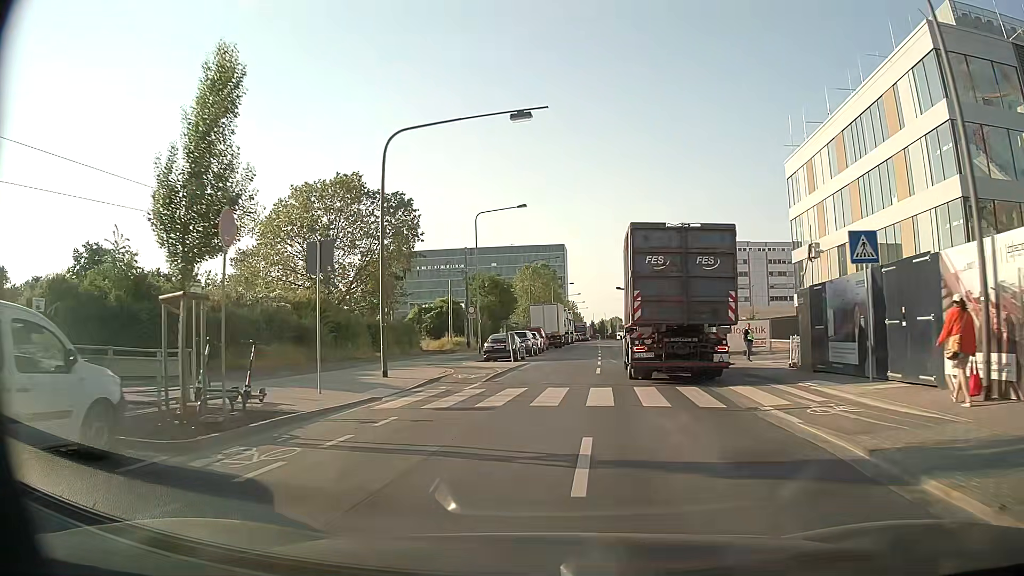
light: Day
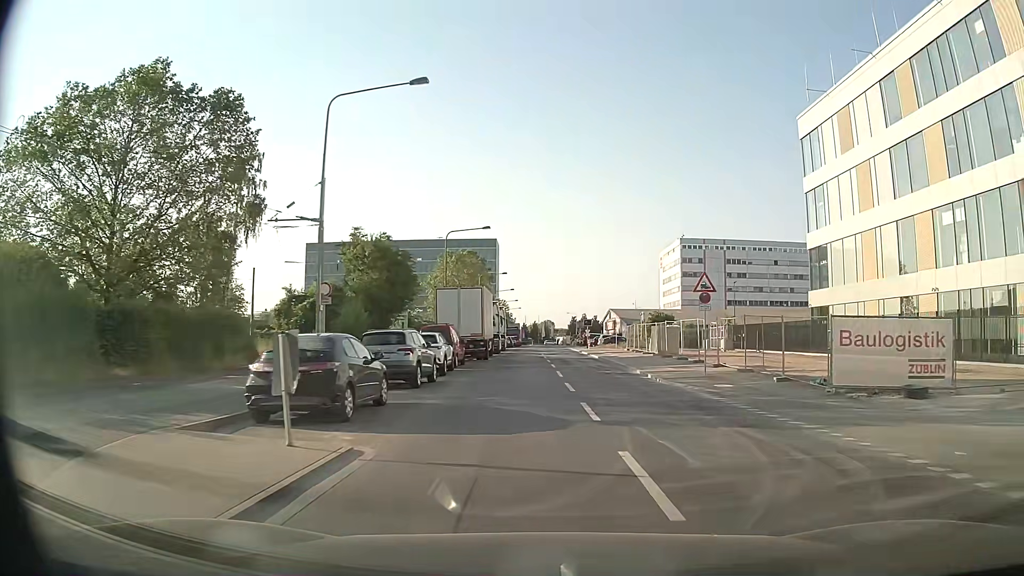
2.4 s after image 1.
(+0.5, +23.1) m; +6°
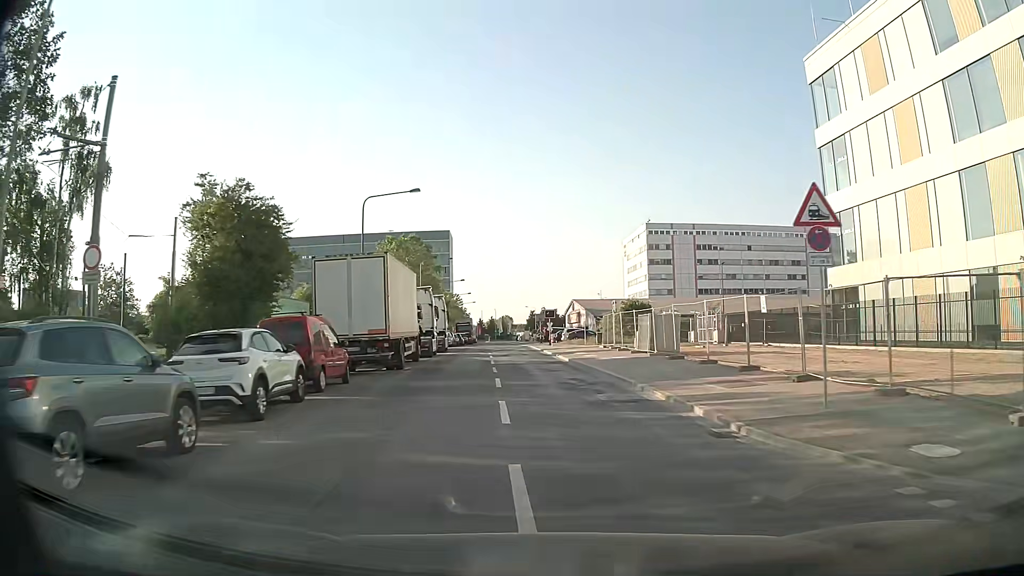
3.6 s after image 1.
(+0.4, +13.3) m; +3°
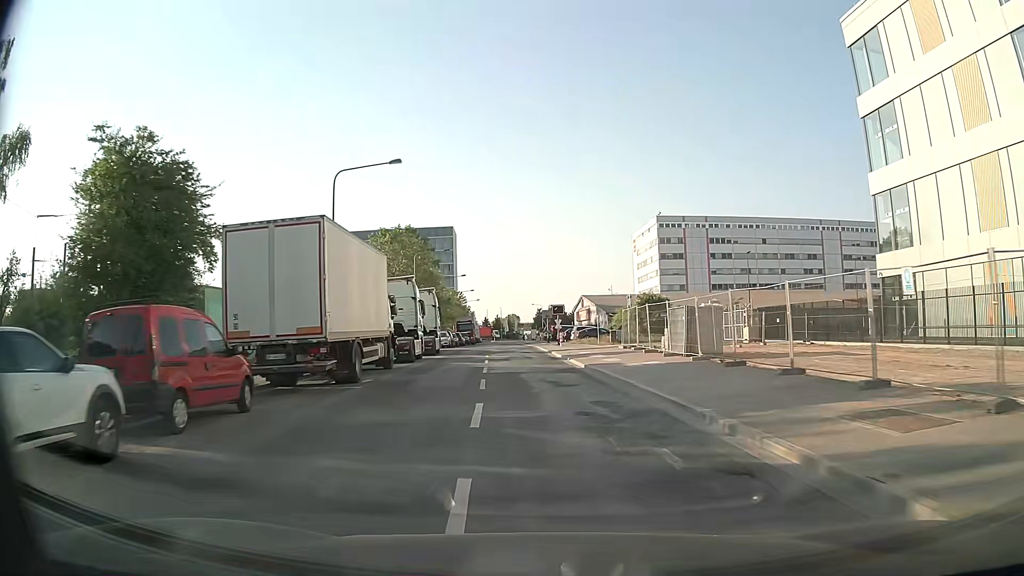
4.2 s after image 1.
(-0.1, +7.0) m; -1°
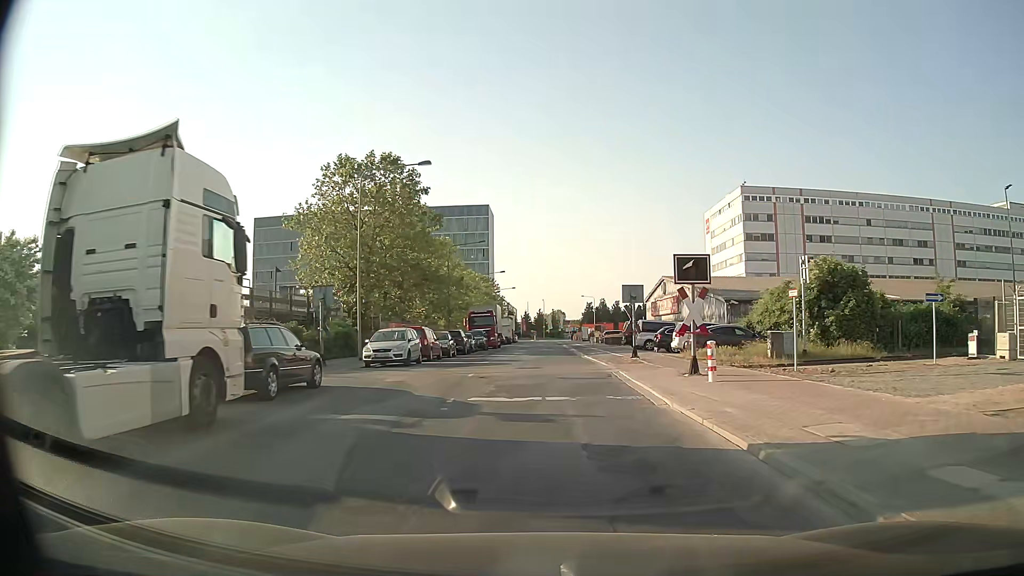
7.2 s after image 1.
(-1.5, +34.1) m; -4°
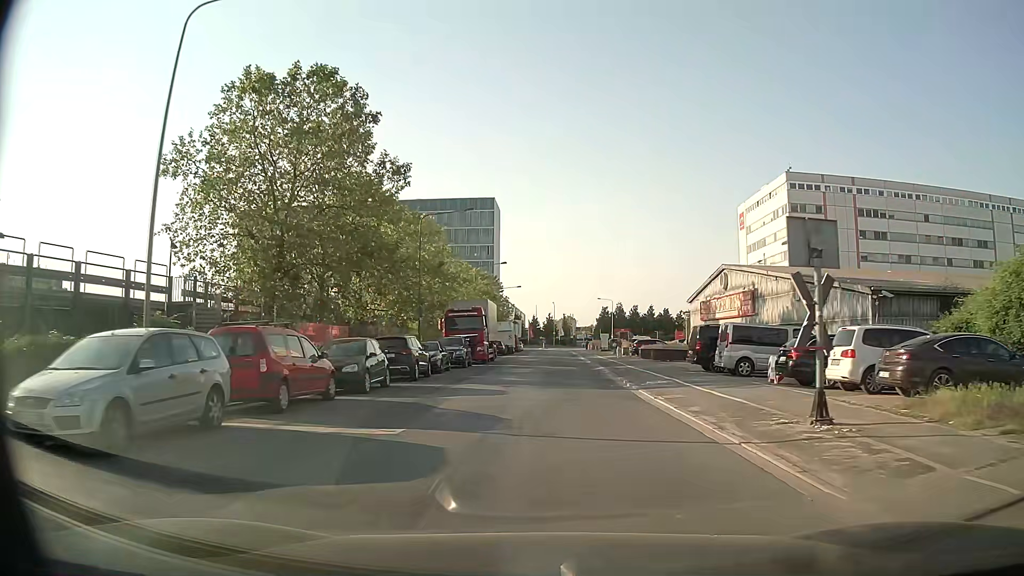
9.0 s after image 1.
(-0.2, +19.0) m; -1°
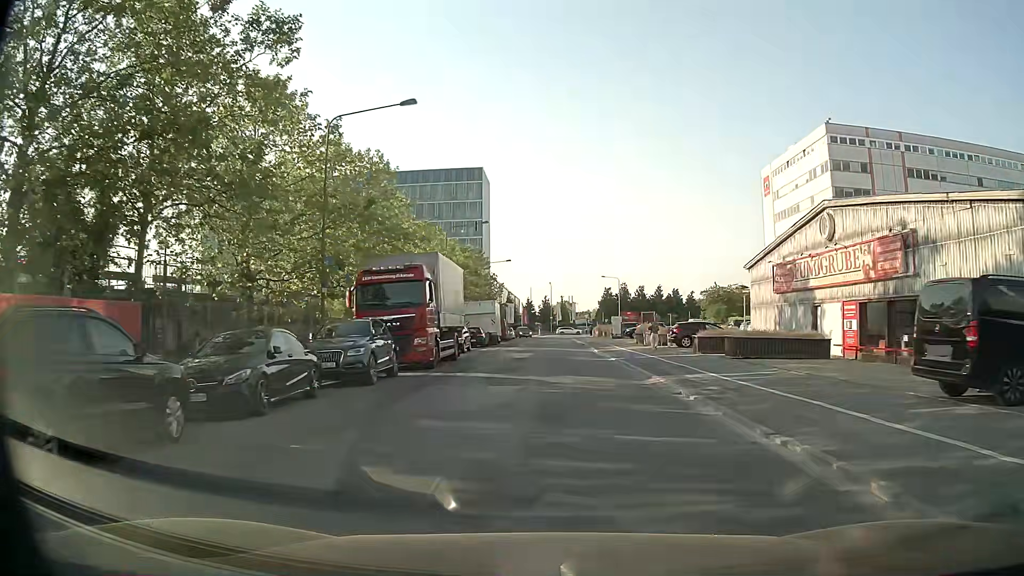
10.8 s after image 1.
(0.0, +18.5) m; +1°
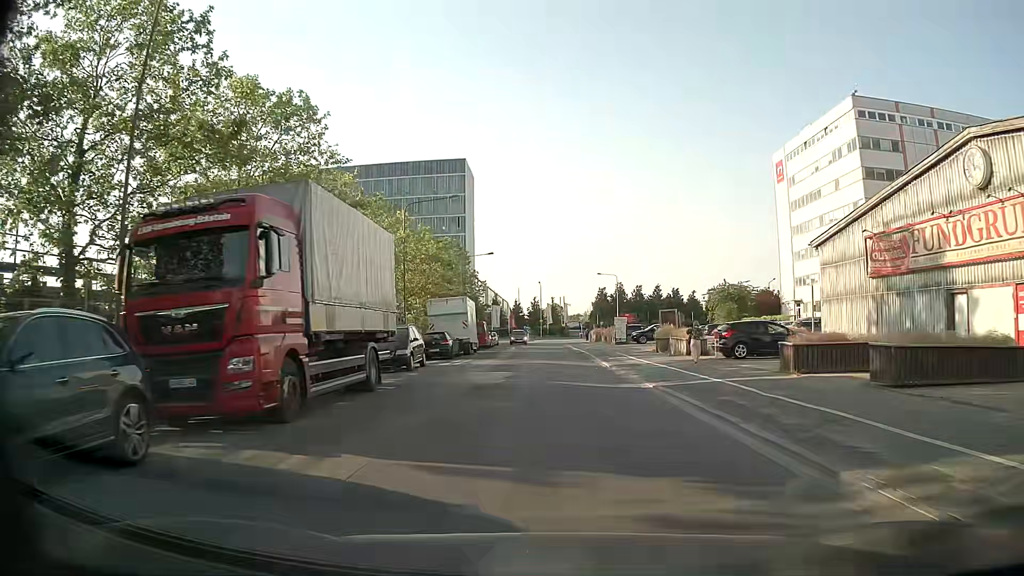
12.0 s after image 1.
(0.0, +12.4) m; +1°
(0, +10) (0, +20) (0, +30) (0, +40) (0, +50) (0, +60) (-1, +70) (-1, +80) (-1, +90) (0, +100) m
